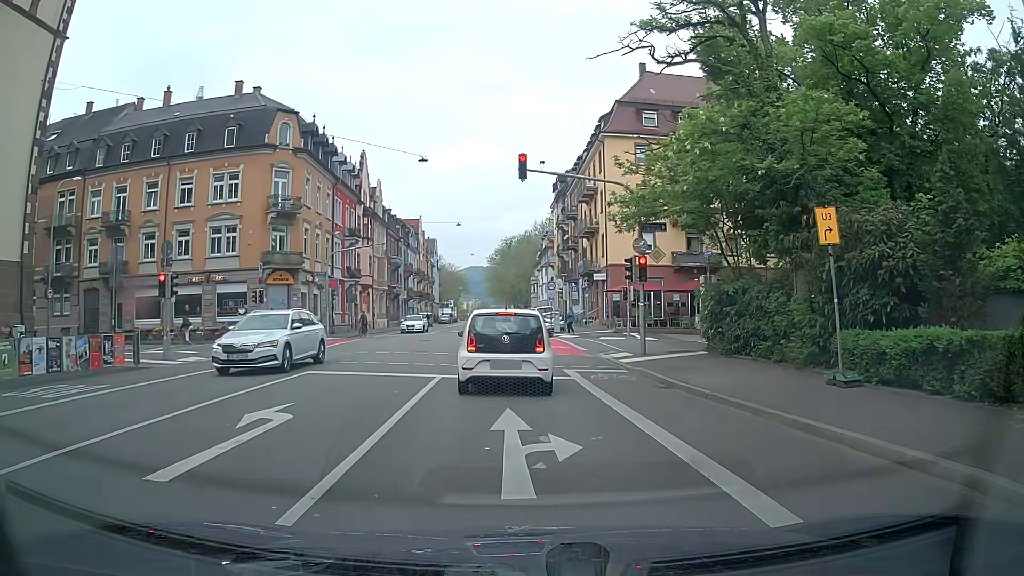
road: secondary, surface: asphalt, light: Day
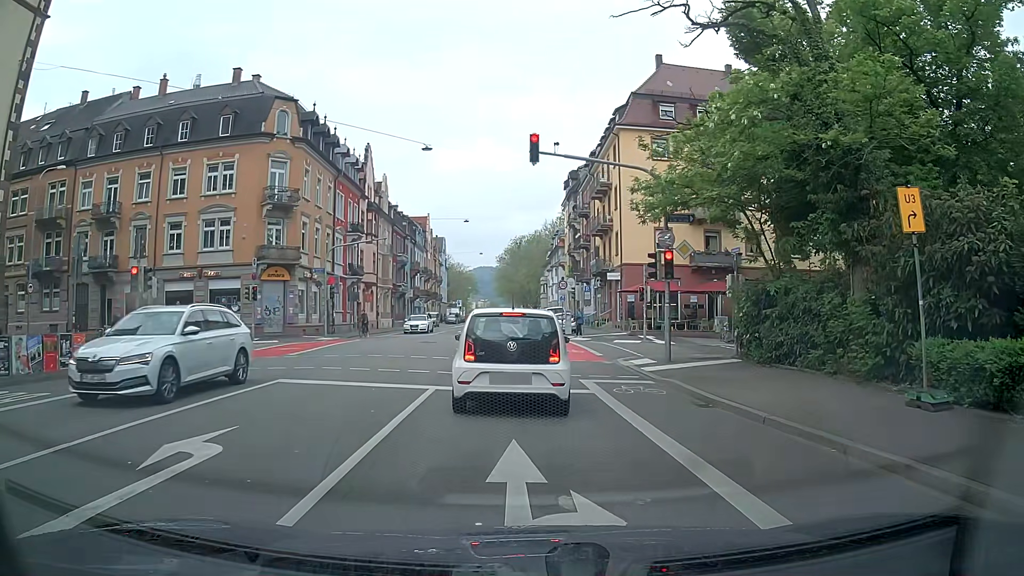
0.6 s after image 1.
(0.0, +2.4) m; -1°
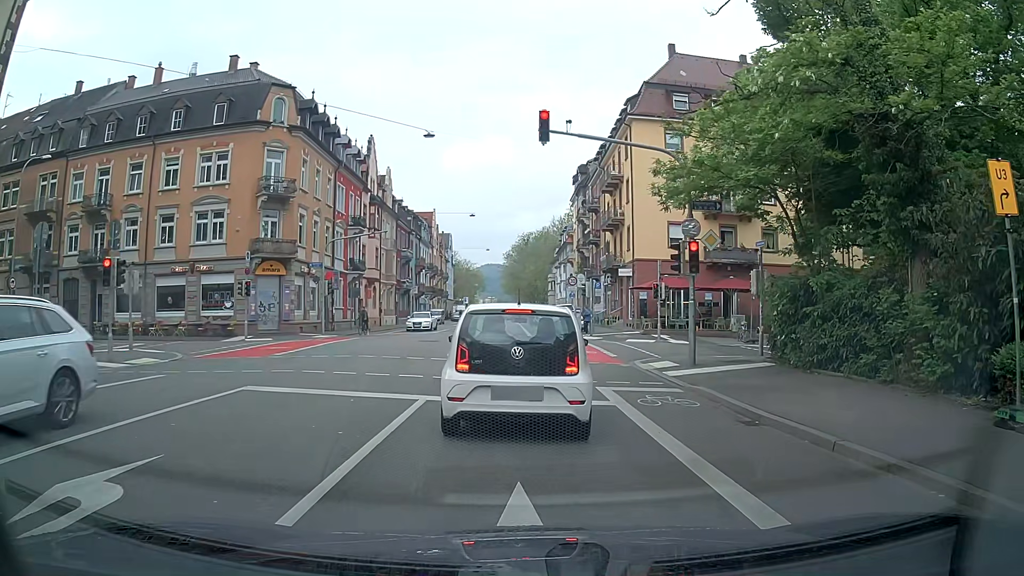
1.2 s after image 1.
(+0.1, +2.0) m; 0°
